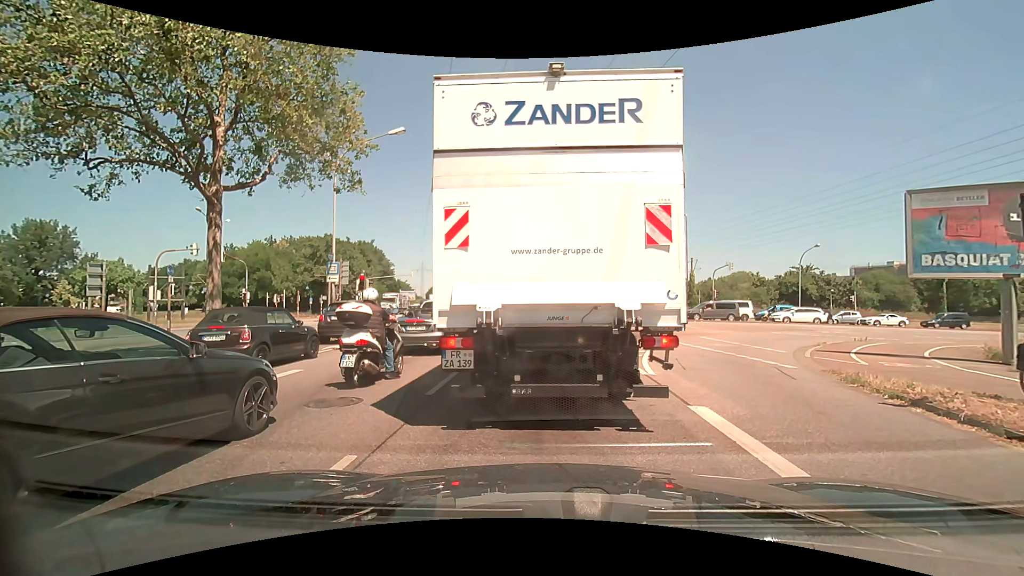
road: primary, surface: asphalt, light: Day
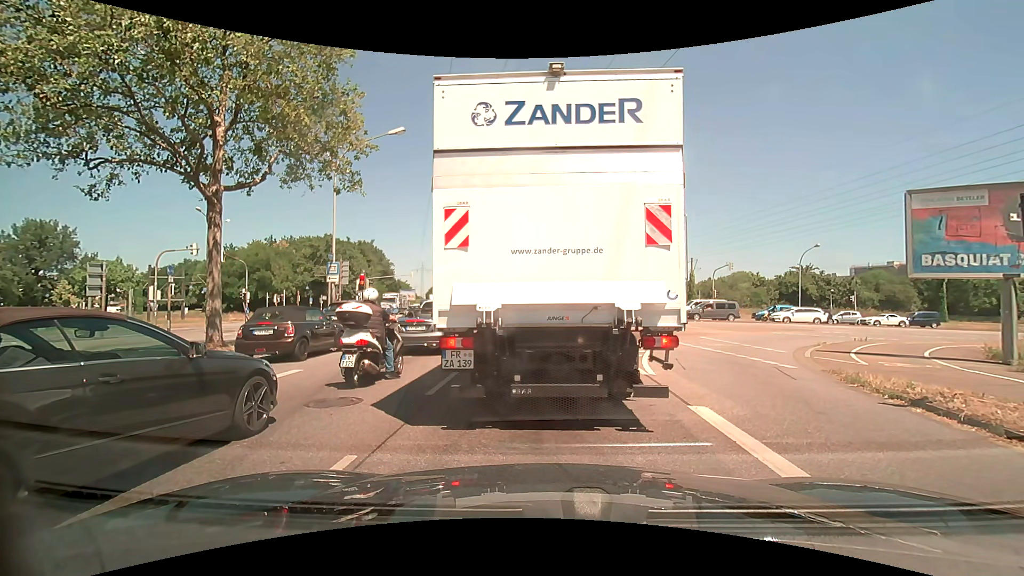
(0.0, 0.0) m; 0°
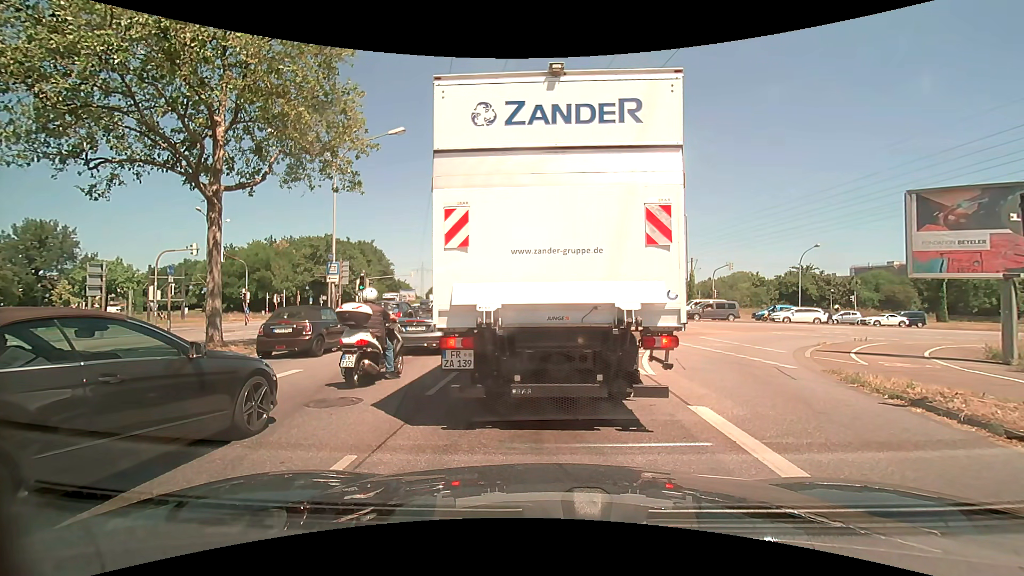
(0.0, 0.0) m; 0°
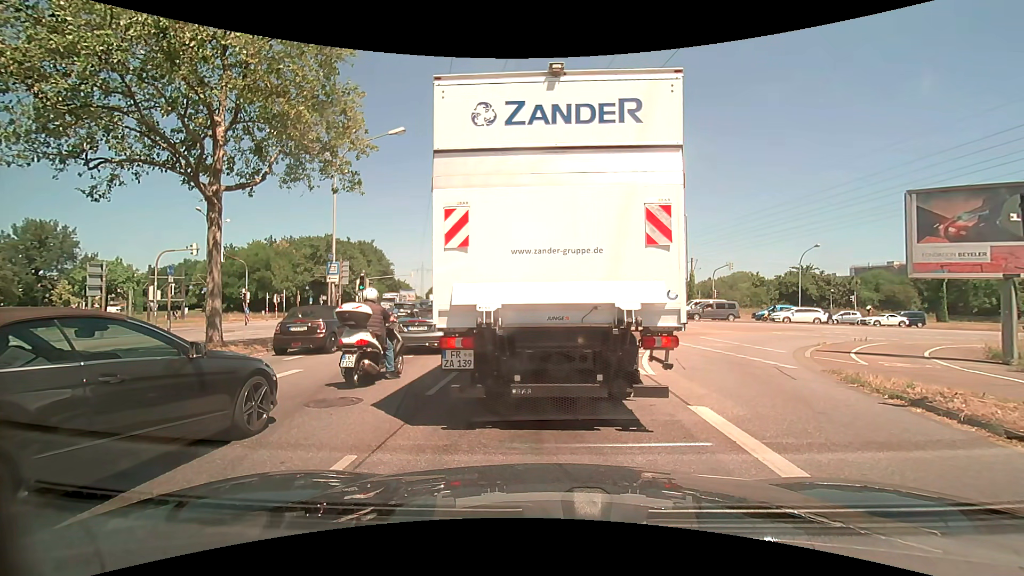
(0.0, 0.0) m; 0°
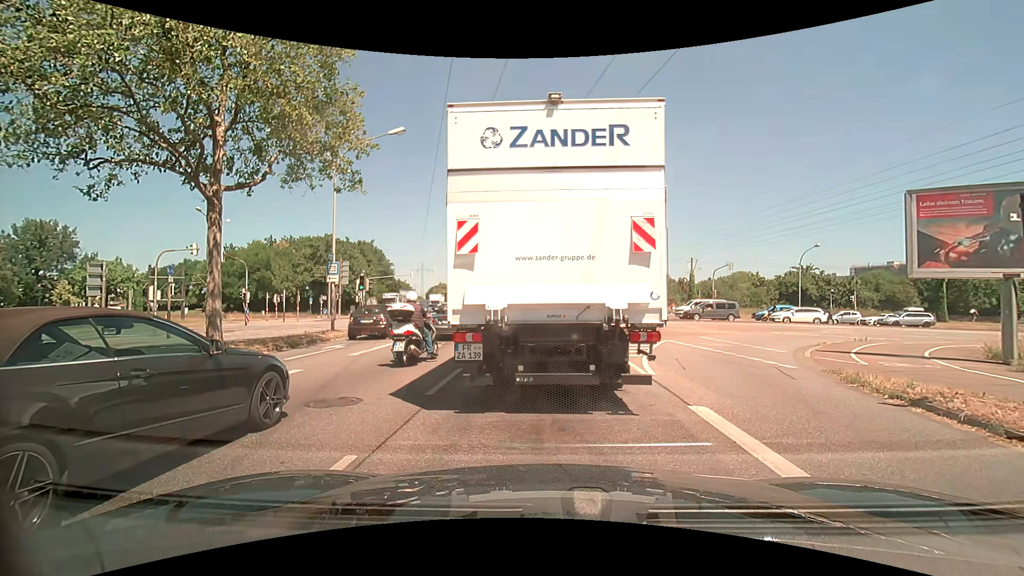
(0.0, 0.0) m; 0°
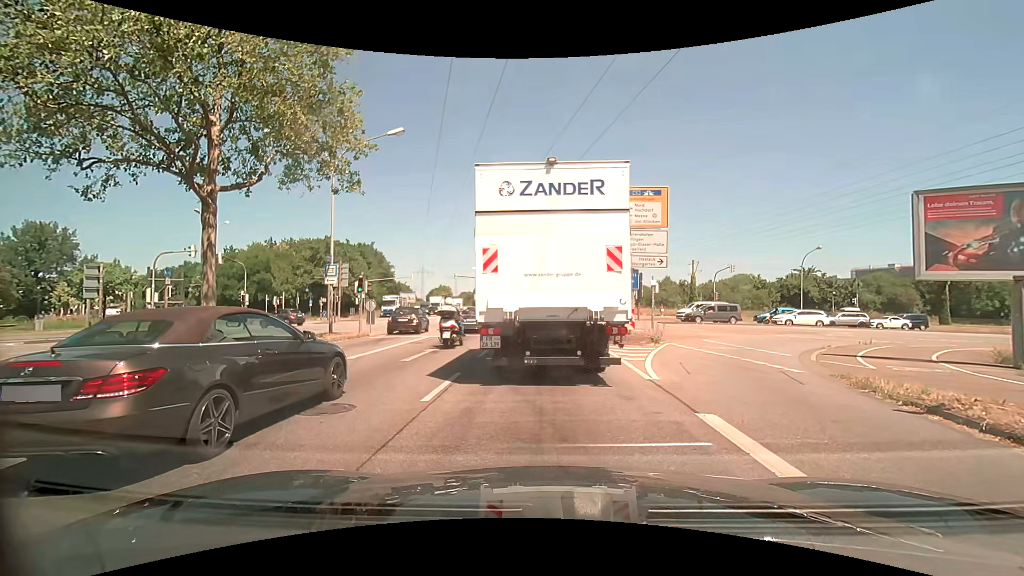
(0.0, +0.3) m; 0°
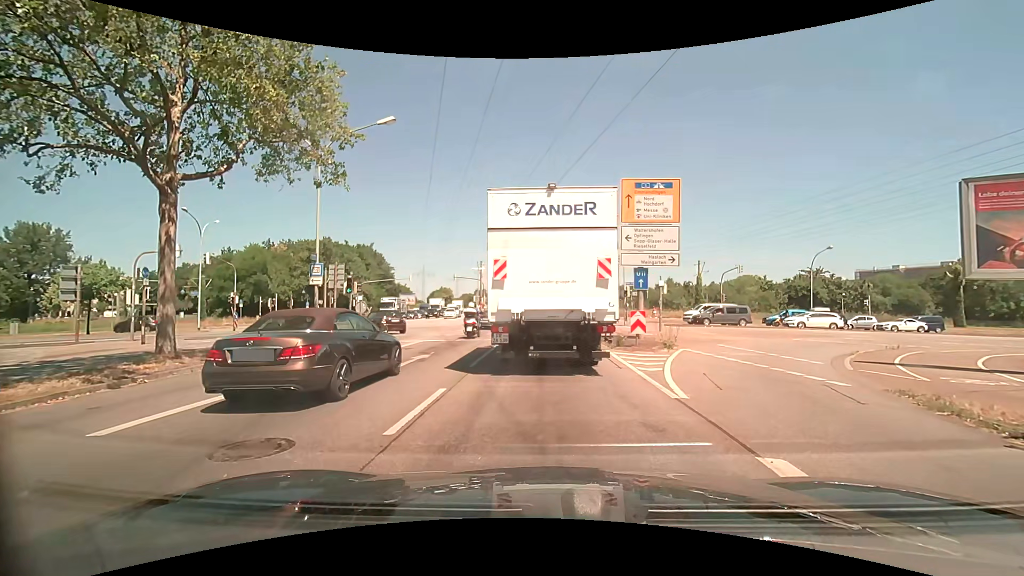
(0.0, +1.9) m; +2°
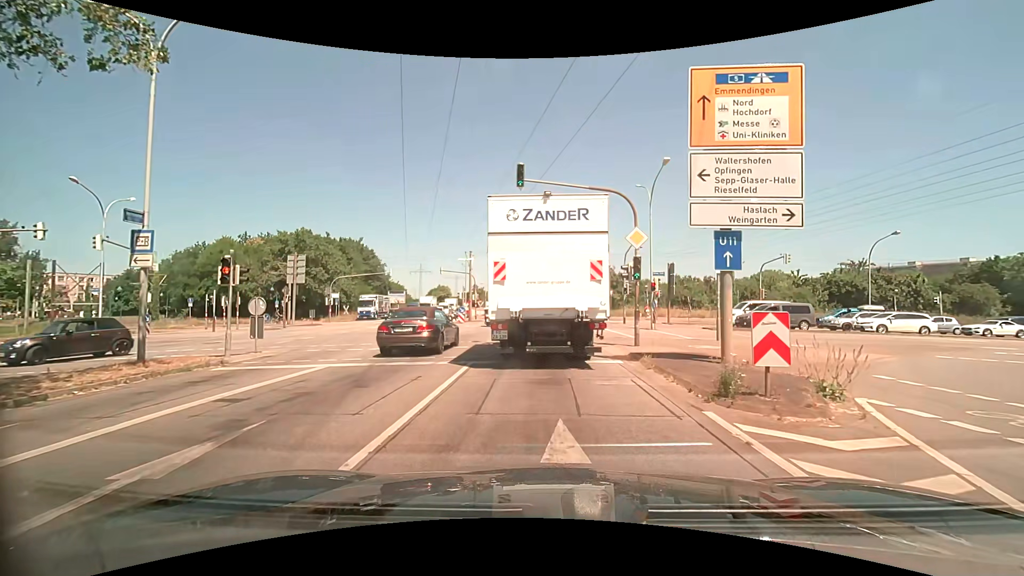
(-0.2, +10.1) m; -1°
(0, +10) (0, +20) (0, +30) (-1, +40) (-1, +50) (-2, +60) (-3, +70) (-3, +80) (-4, +90) (-5, +100) m
